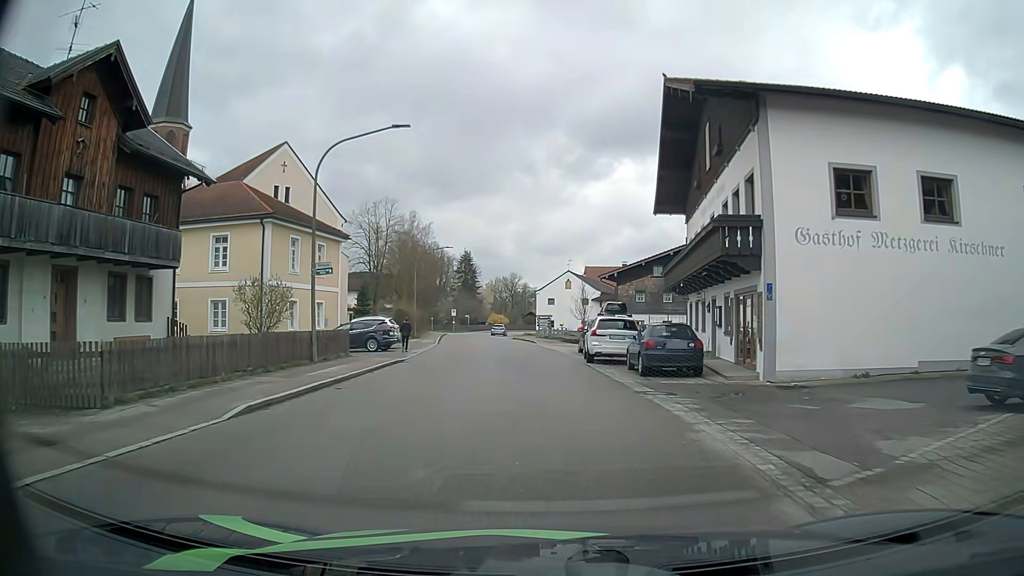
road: tertiary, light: Day
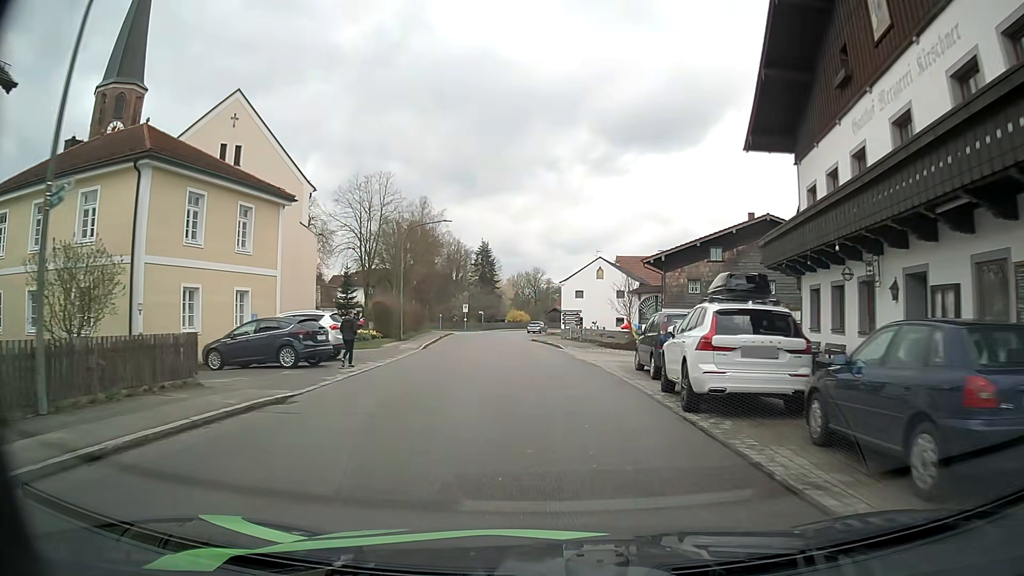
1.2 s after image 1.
(-0.2, +13.3) m; -2°
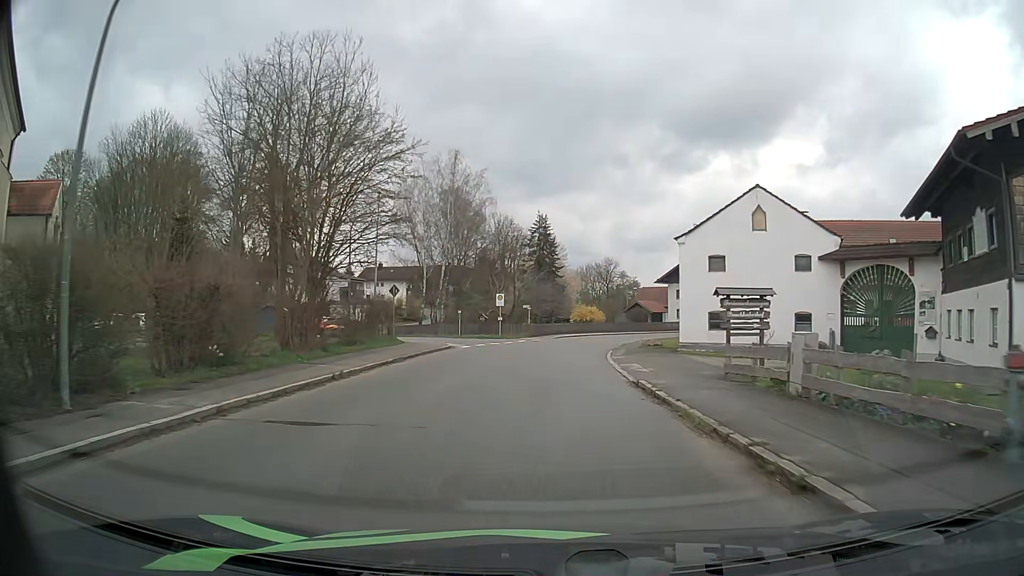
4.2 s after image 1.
(-0.9, +33.7) m; -6°
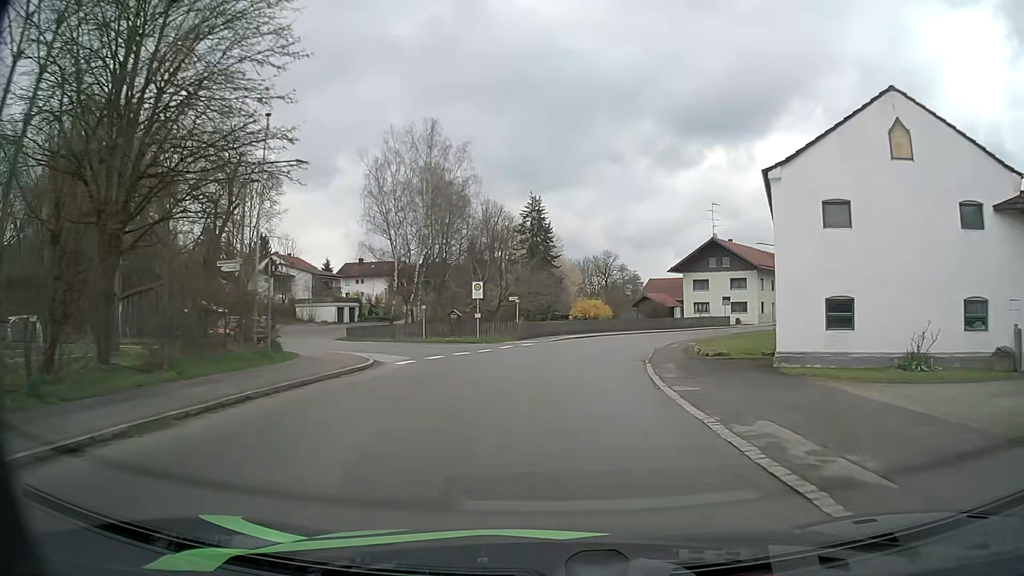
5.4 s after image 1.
(+0.1, +13.5) m; +1°
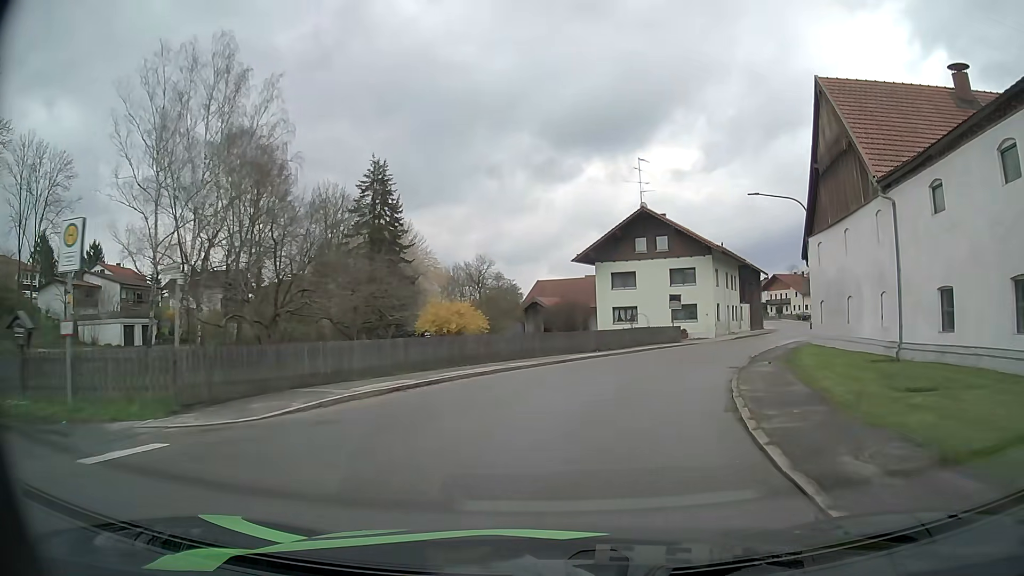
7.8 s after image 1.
(+2.0, +26.9) m; +10°
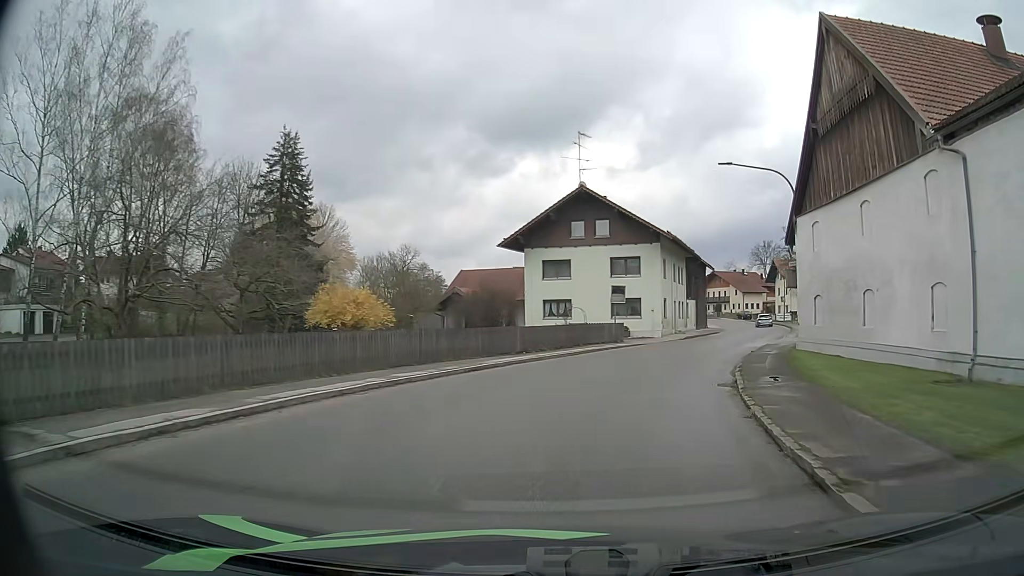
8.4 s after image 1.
(+0.4, +6.7) m; +6°
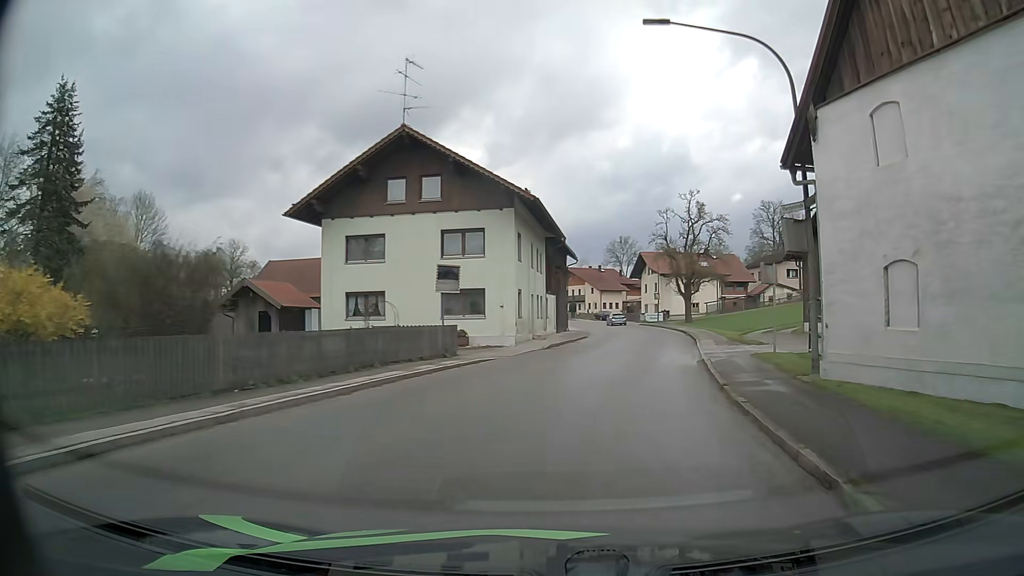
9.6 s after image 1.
(+1.5, +13.6) m; +12°
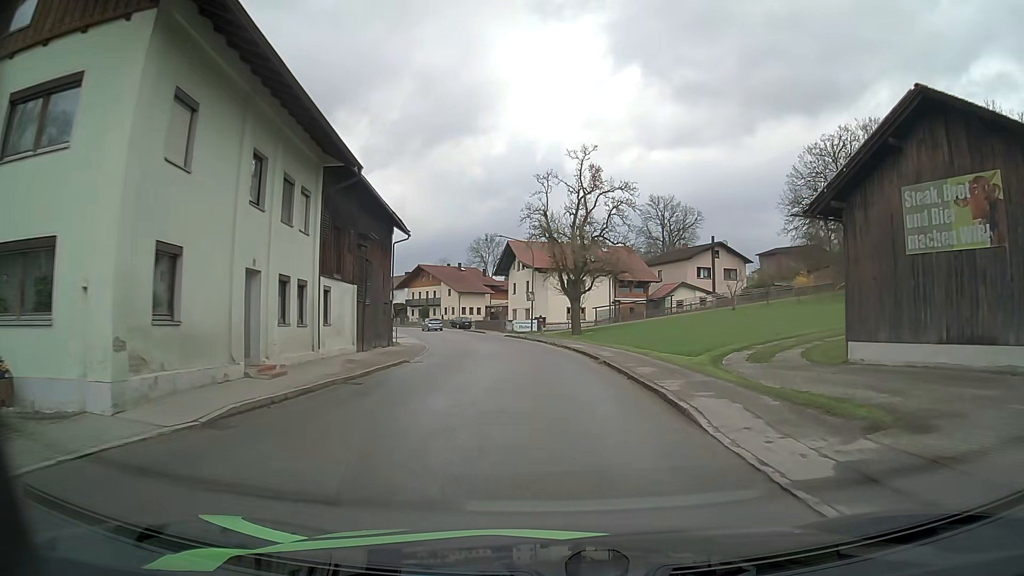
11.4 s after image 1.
(+2.8, +20.6) m; +12°
(0, +10) (0, +20) (-1, +30) (-2, +40) (-4, +50) (-7, +59) (-10, +69) (-14, +78) (-19, +87) (-24, +96) m
